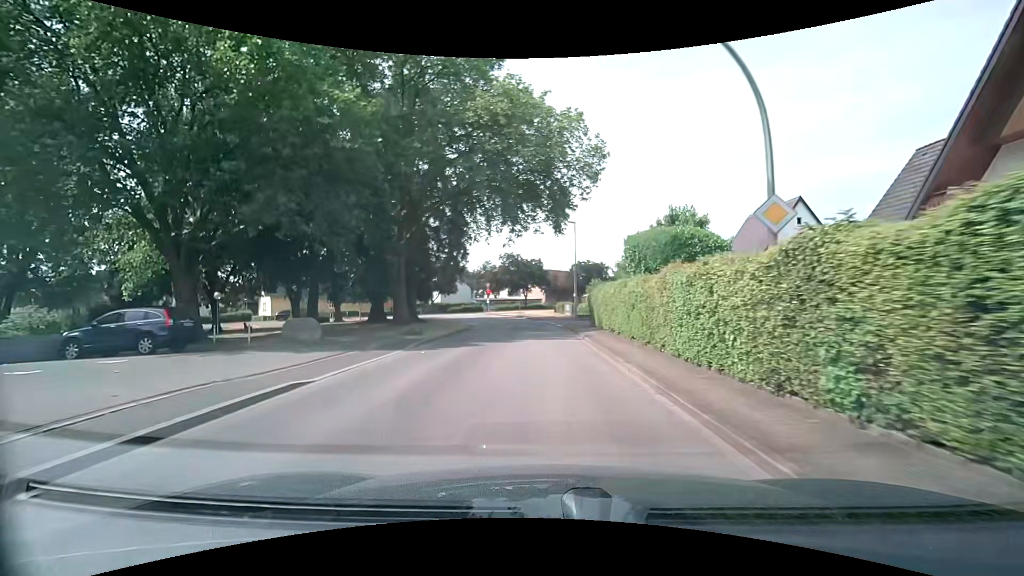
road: tertiary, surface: asphalt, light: Day
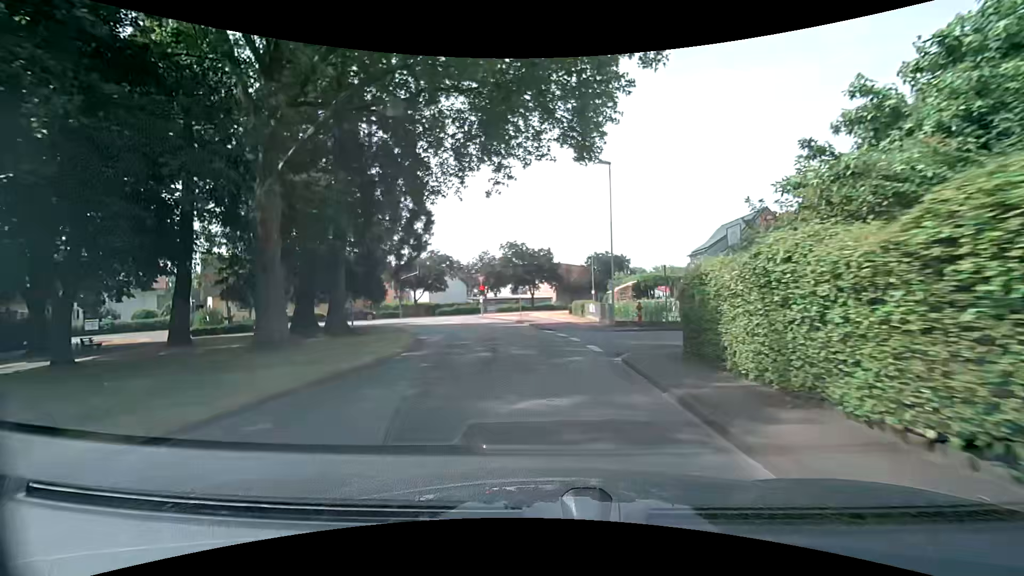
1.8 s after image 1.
(-0.3, +17.4) m; -2°
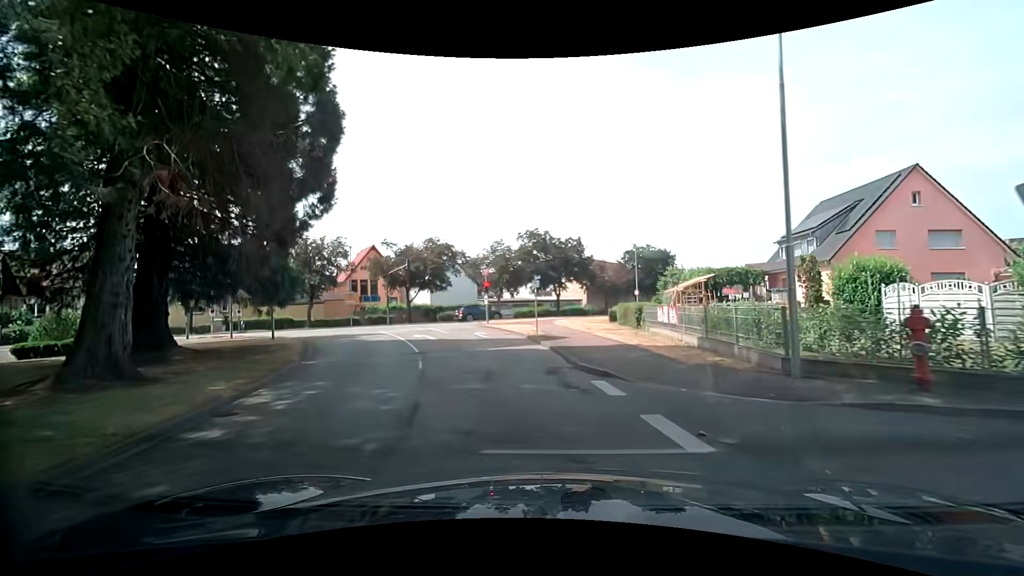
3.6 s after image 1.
(-0.2, +15.3) m; -2°
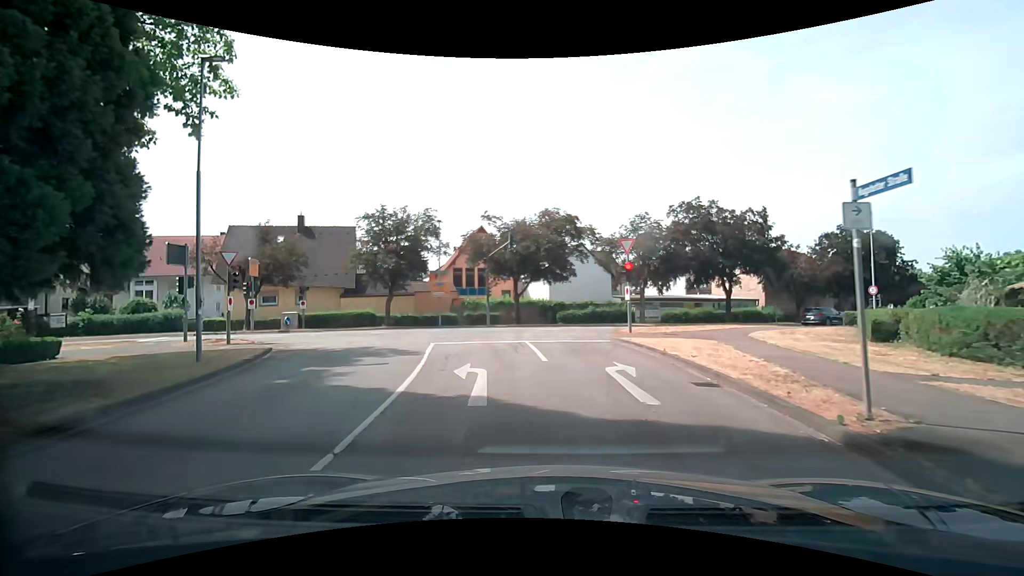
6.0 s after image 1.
(-1.5, +15.2) m; -13°
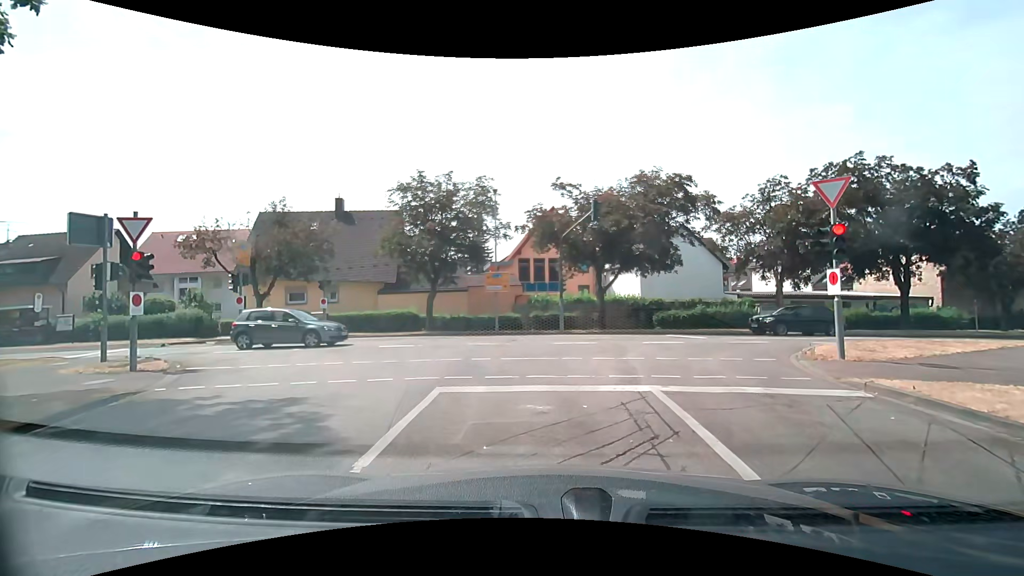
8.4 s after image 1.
(-1.2, +9.8) m; -10°
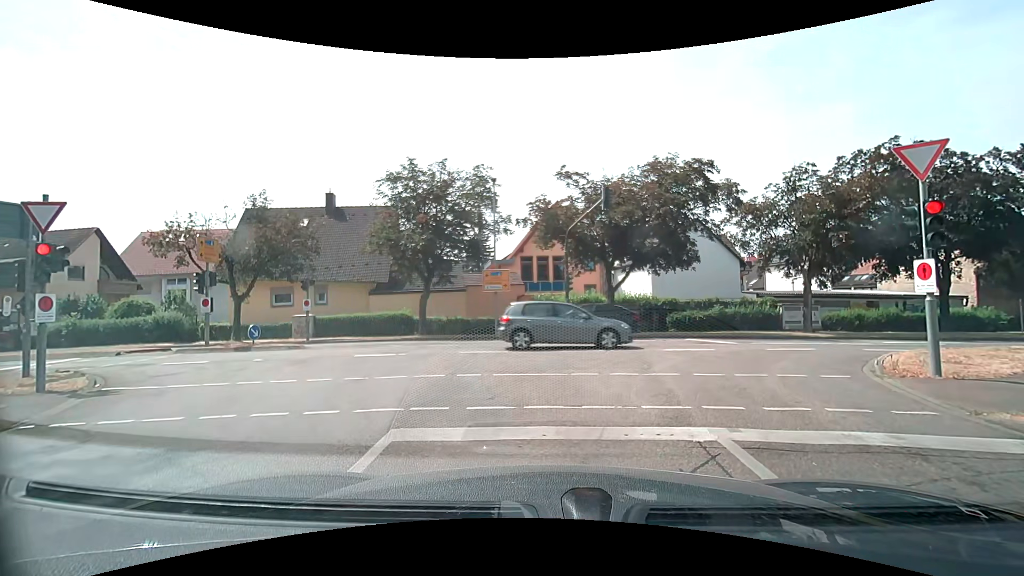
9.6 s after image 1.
(-0.1, +2.5) m; -1°
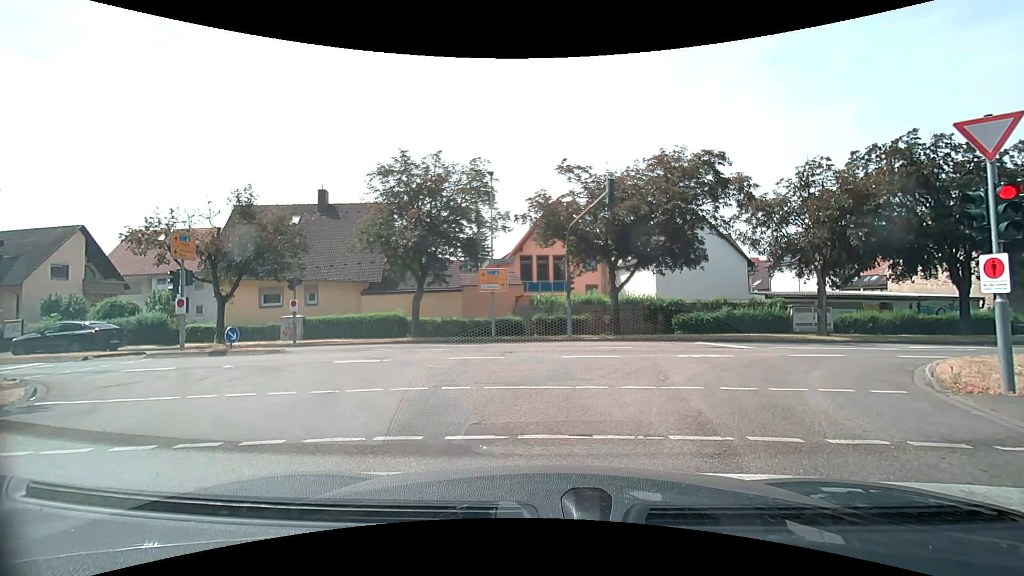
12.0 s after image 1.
(0.0, +1.4) m; 0°
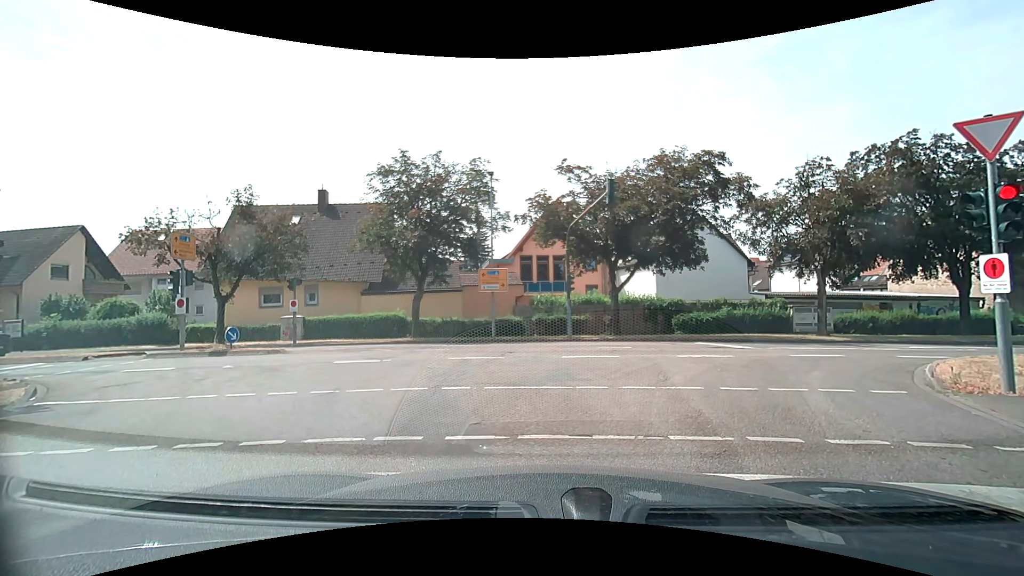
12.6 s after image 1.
(0.0, 0.0) m; 0°
